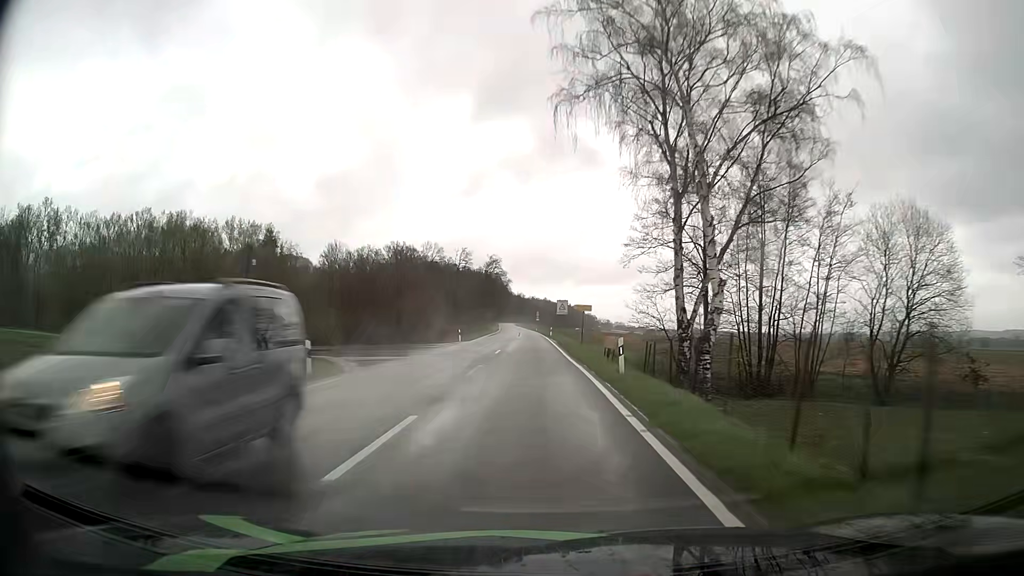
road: tertiary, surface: asphalt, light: Day
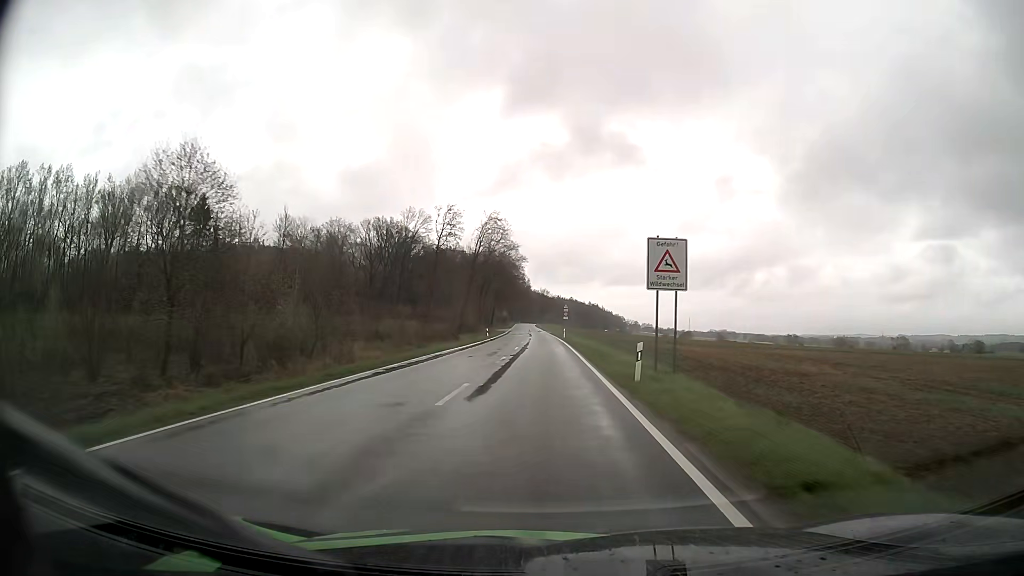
(-1.2, +57.0) m; -2°
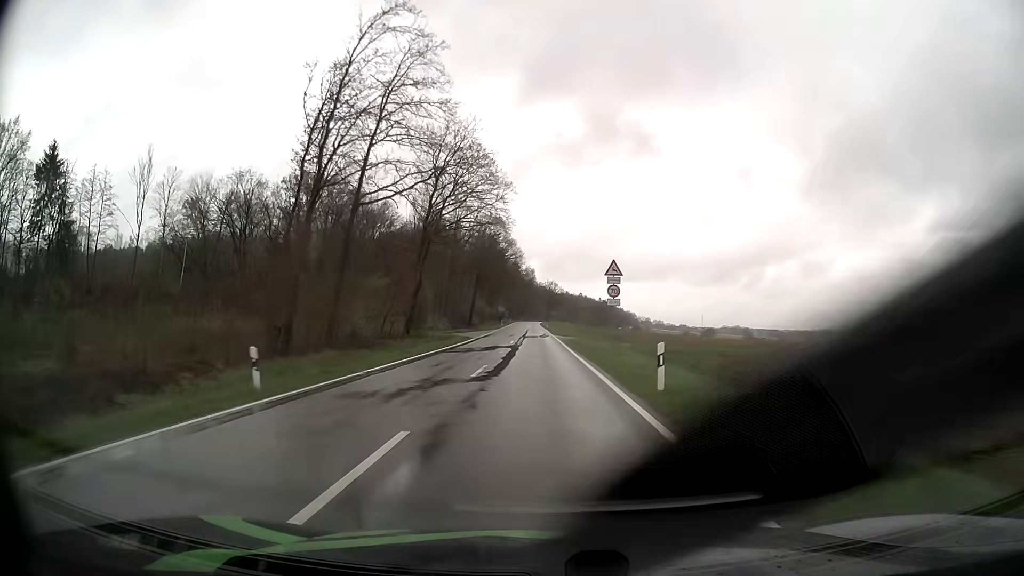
(-0.3, +56.8) m; -1°
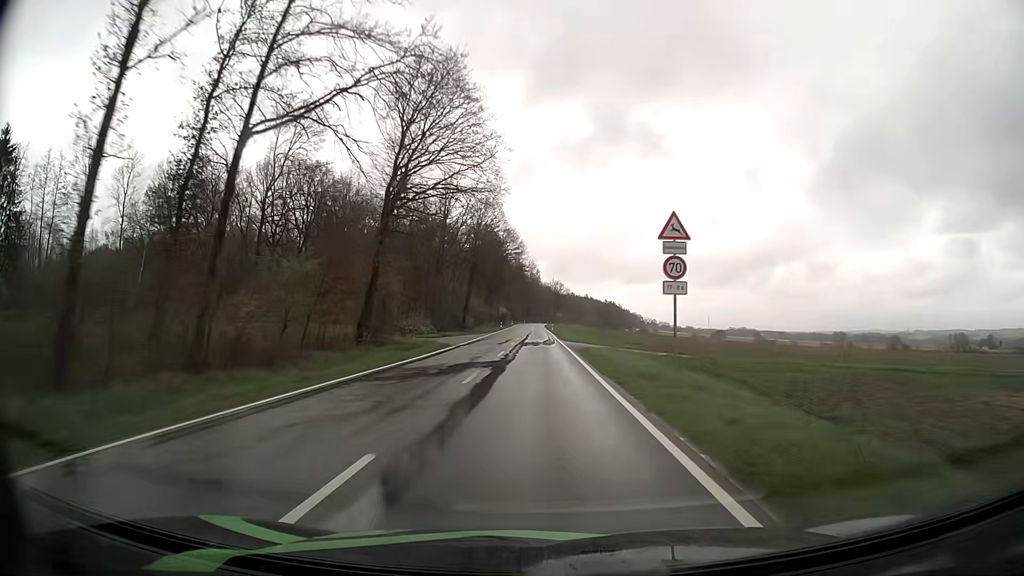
(-0.1, +13.9) m; 0°
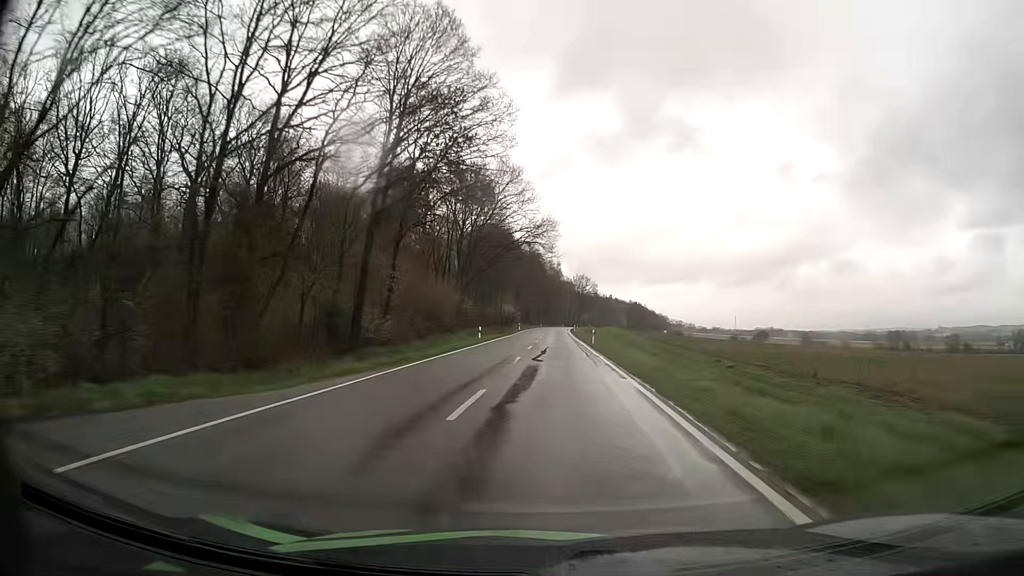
(-0.9, +55.0) m; -2°
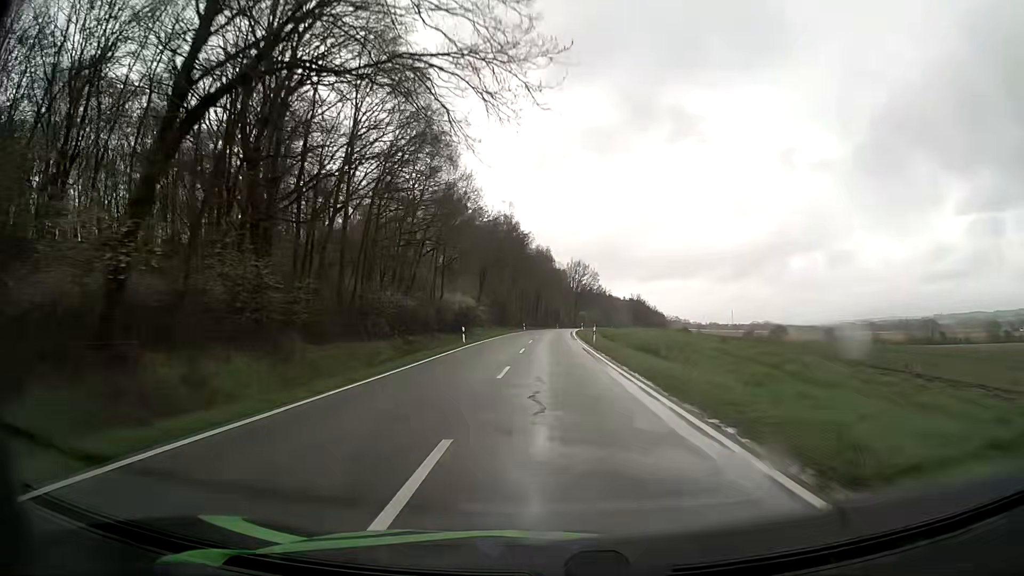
(+0.3, +55.6) m; +1°
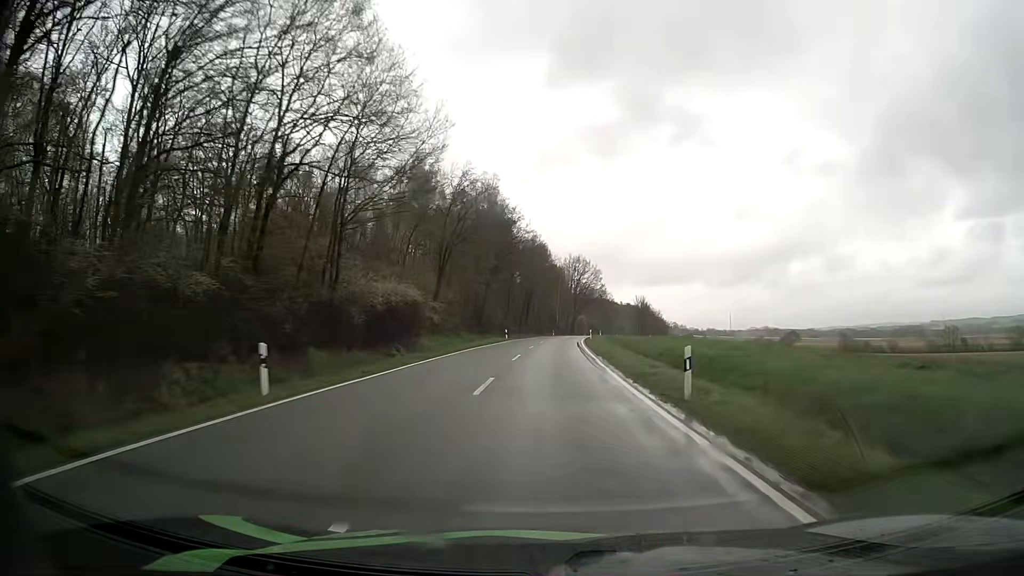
(+0.1, +28.6) m; 0°
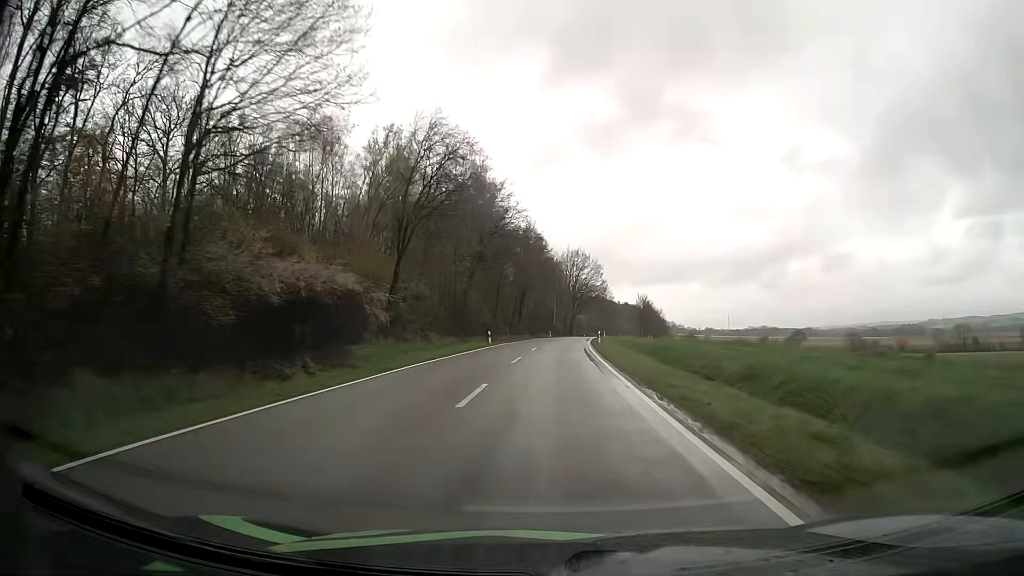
(+0.1, +14.4) m; +1°
(0, +10) (0, +20) (0, +30) (+1, +40) (+1, +50) (+2, +60) (+2, +70) (+3, +80) (+4, +90) (+5, +100) m
